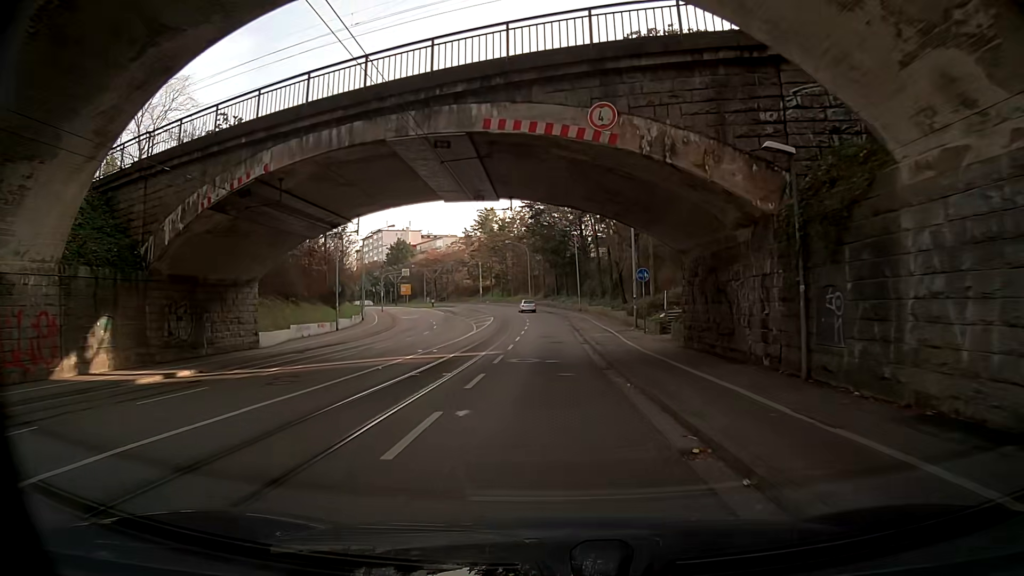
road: primary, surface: asphalt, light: Day
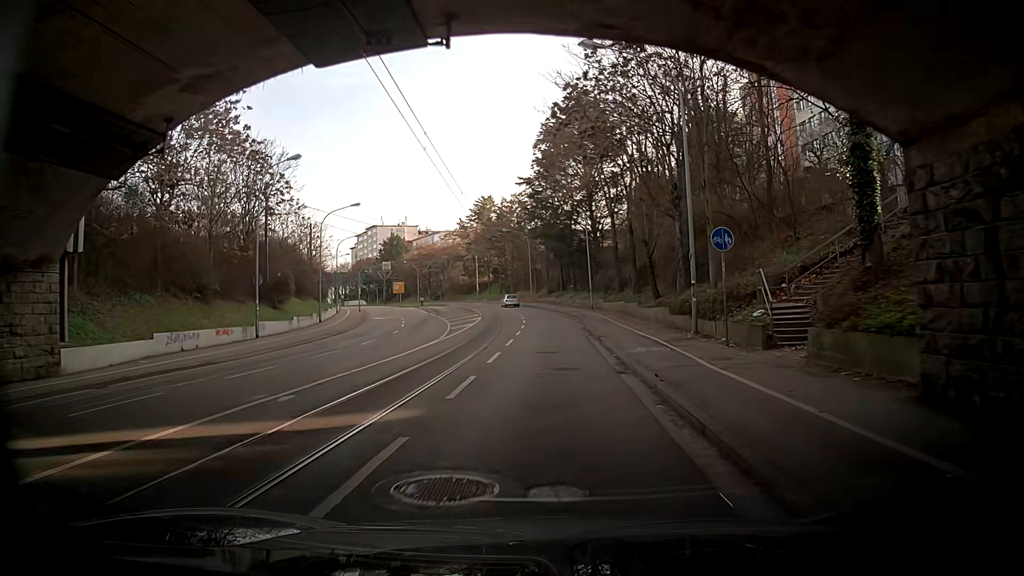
(+0.1, +14.3) m; +2°
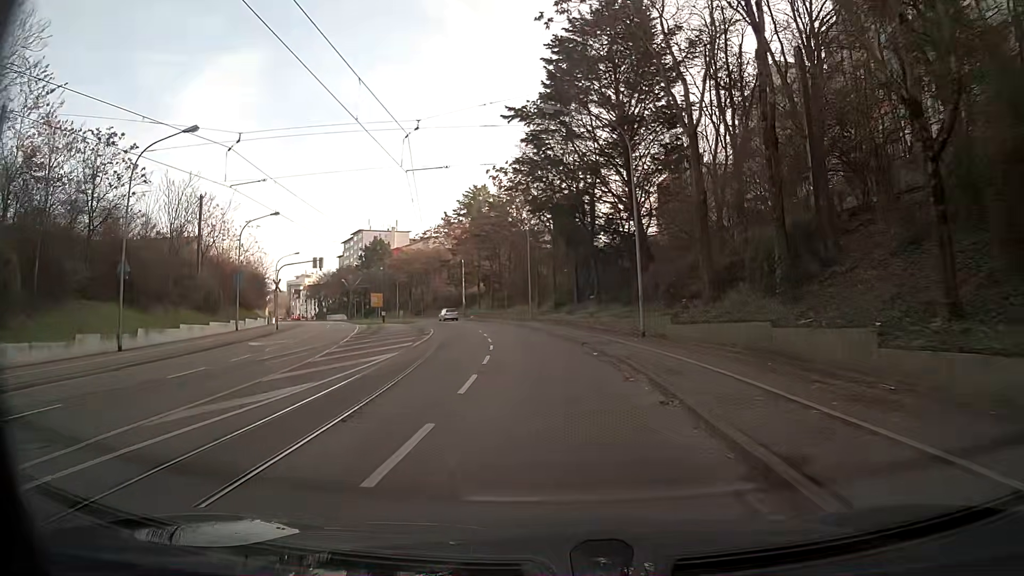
(-0.8, +28.9) m; -3°
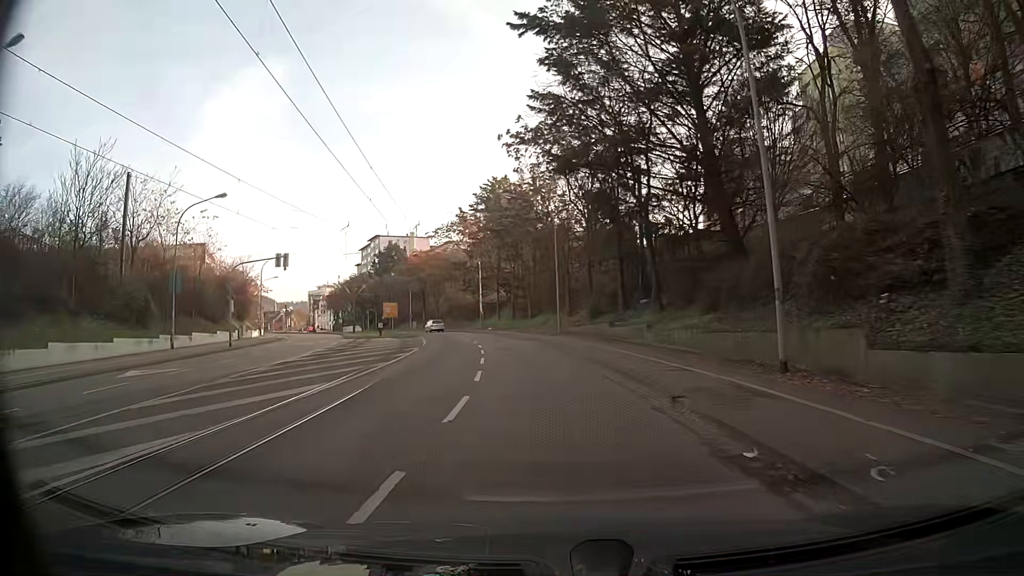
(-0.4, +14.3) m; -3°
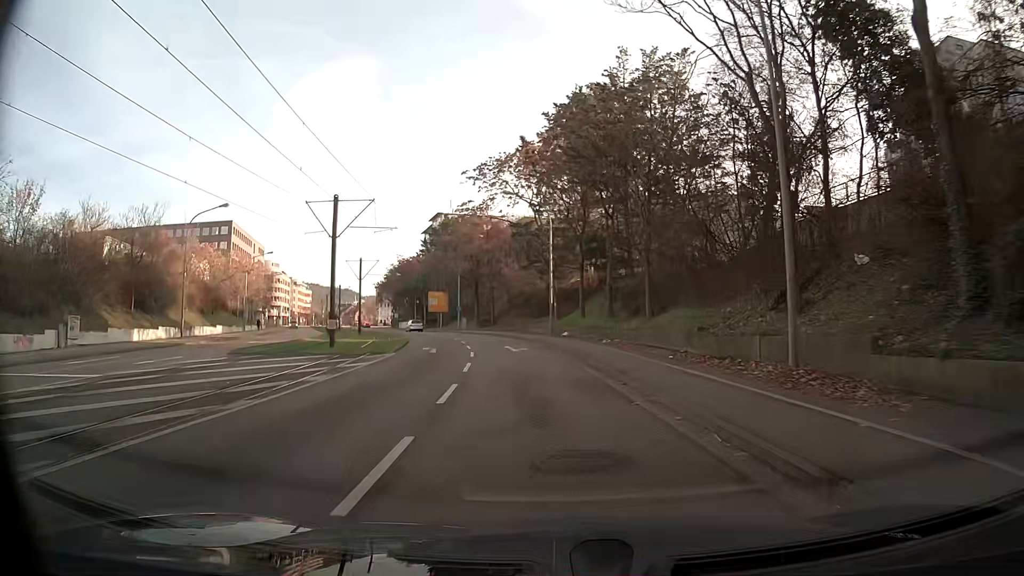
(-2.3, +34.8) m; -8°
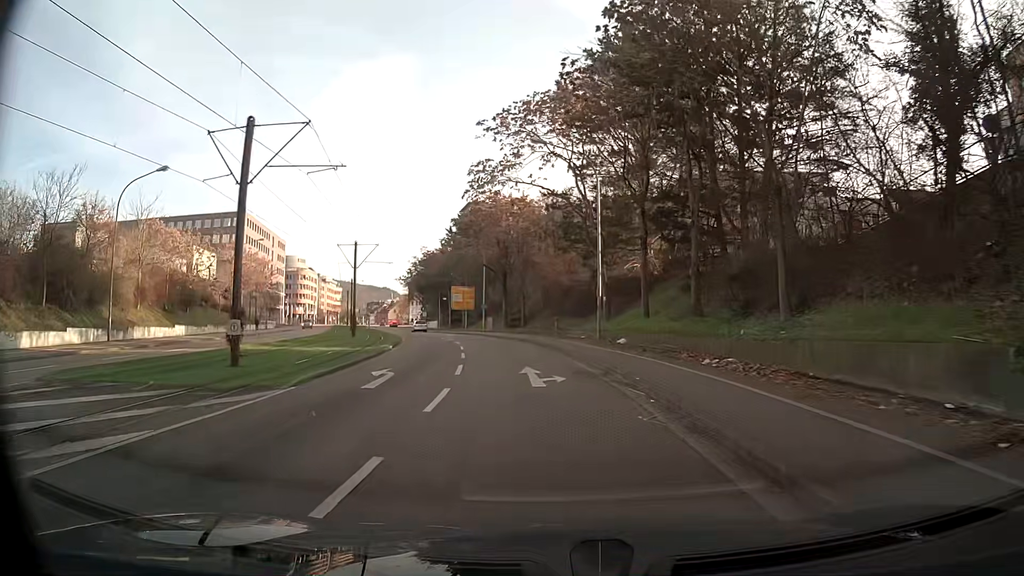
(-0.4, +13.5) m; -4°
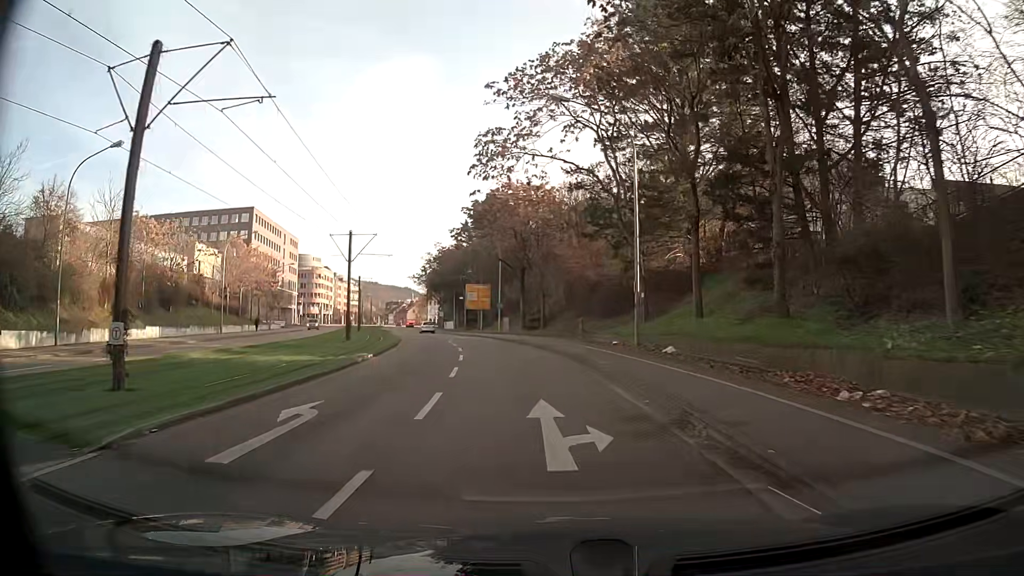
(-0.1, +6.7) m; -2°
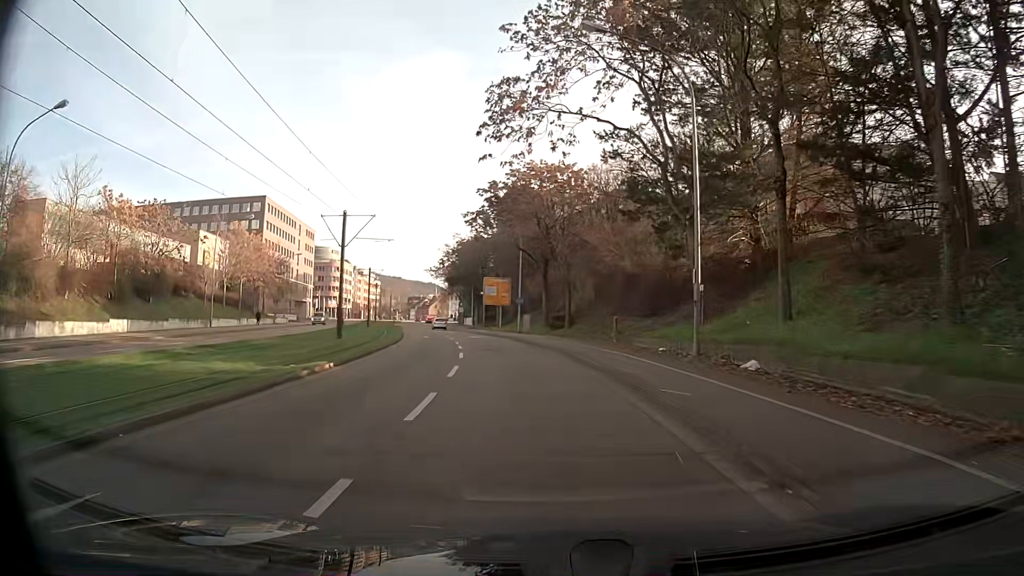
(-0.1, +6.6) m; -1°
